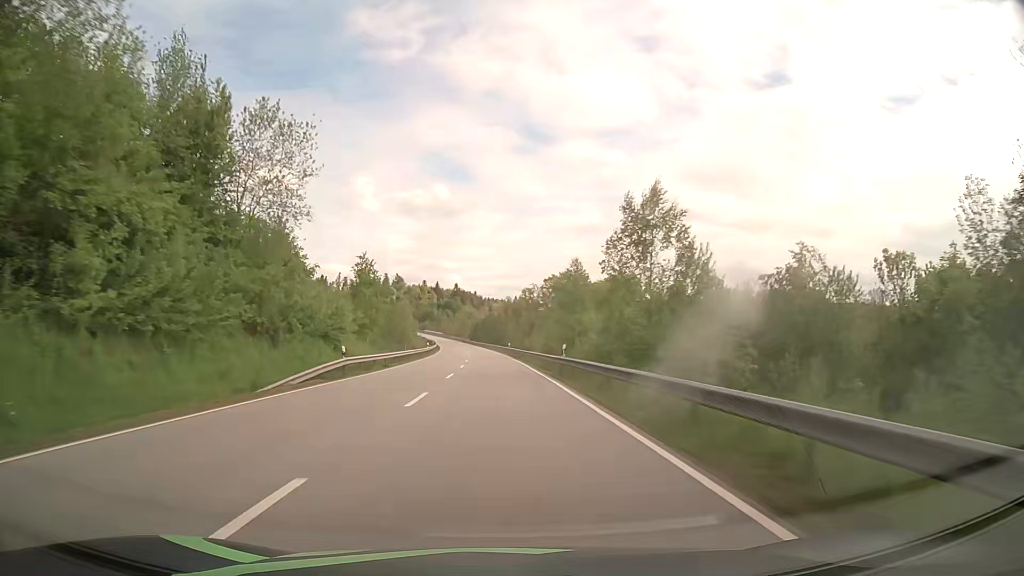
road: primary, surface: asphalt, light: Day
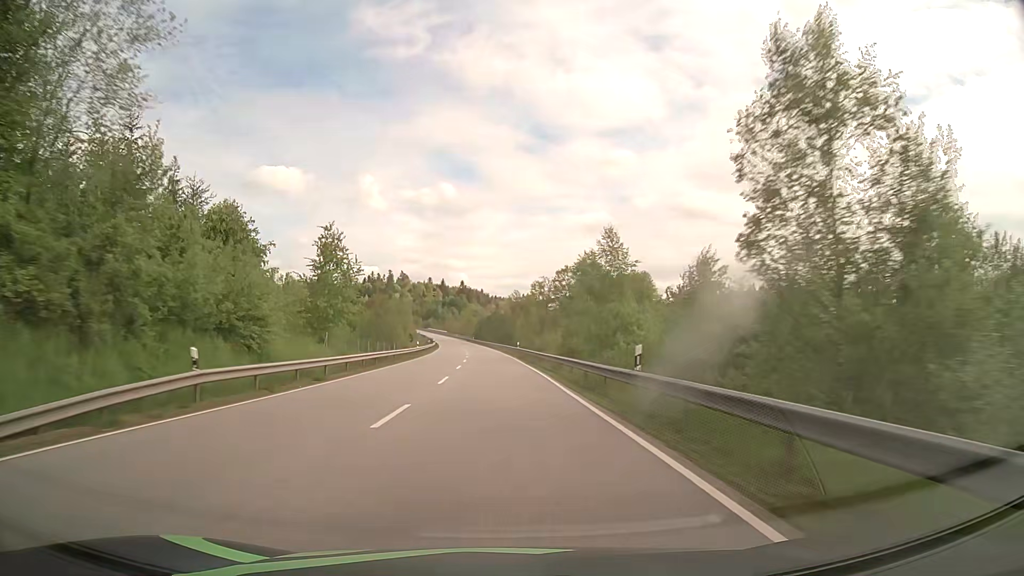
(-0.1, +15.6) m; -1°
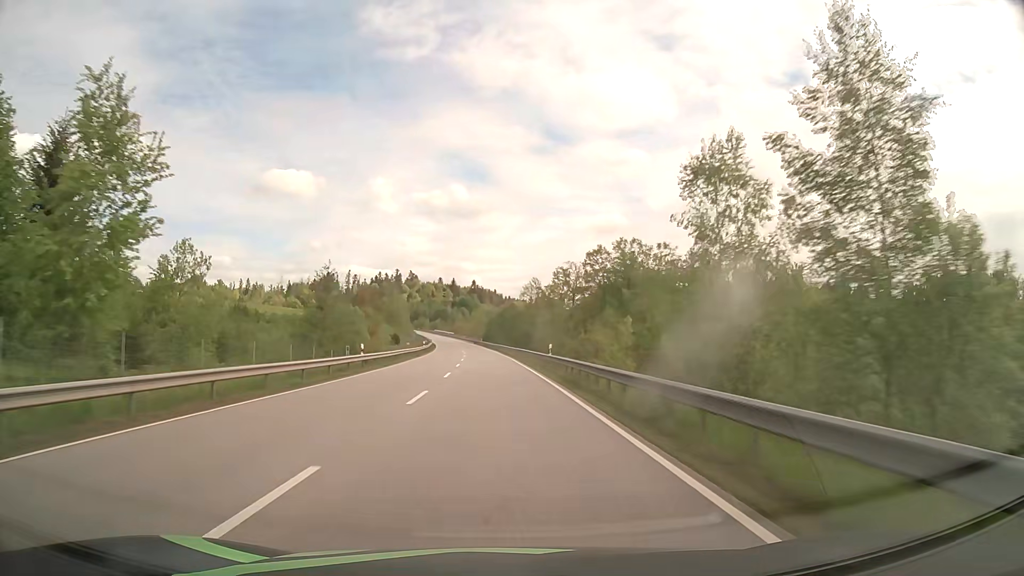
(-0.2, +31.2) m; -1°
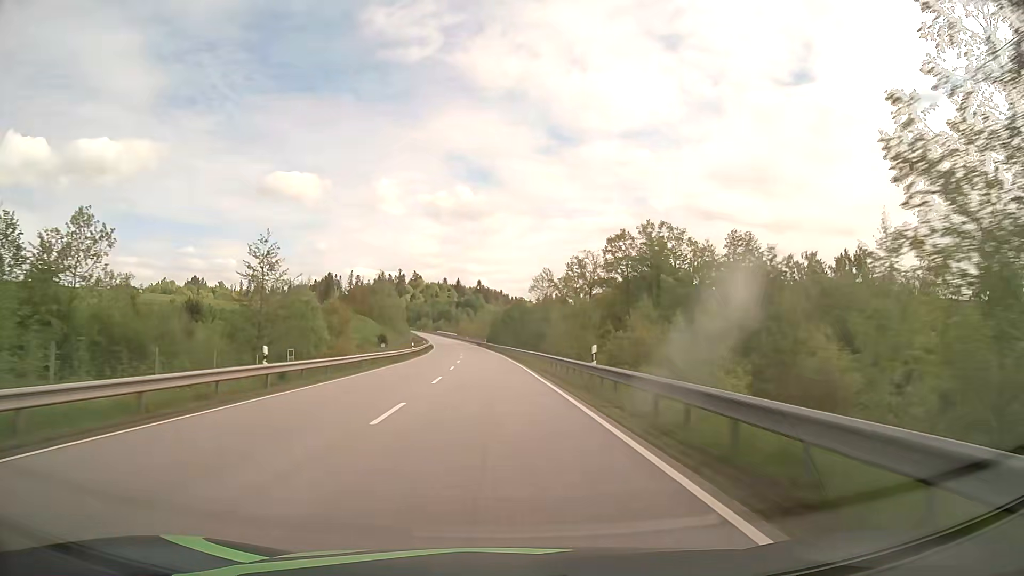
(-0.1, +15.6) m; -1°
